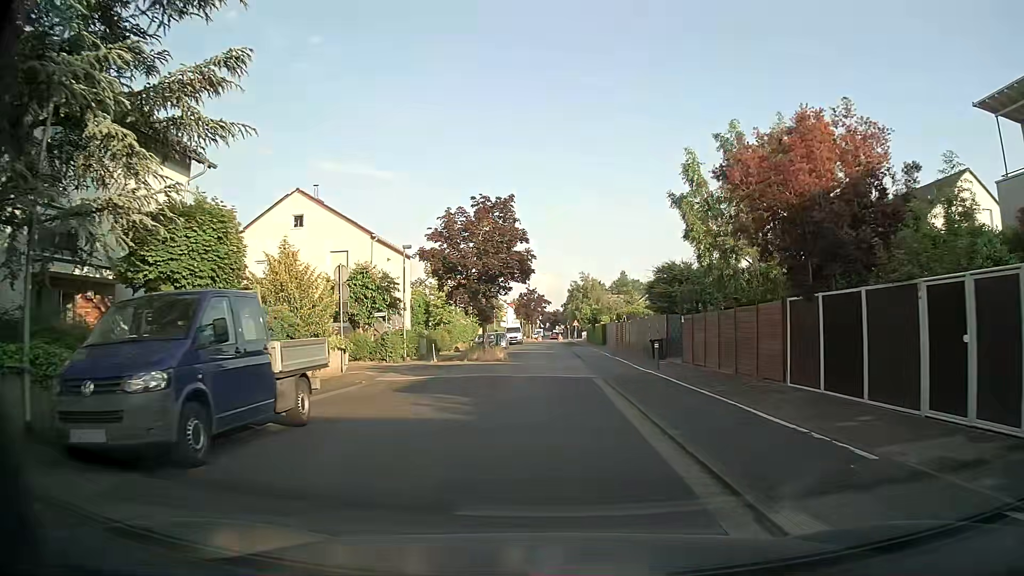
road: residential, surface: asphalt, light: Day
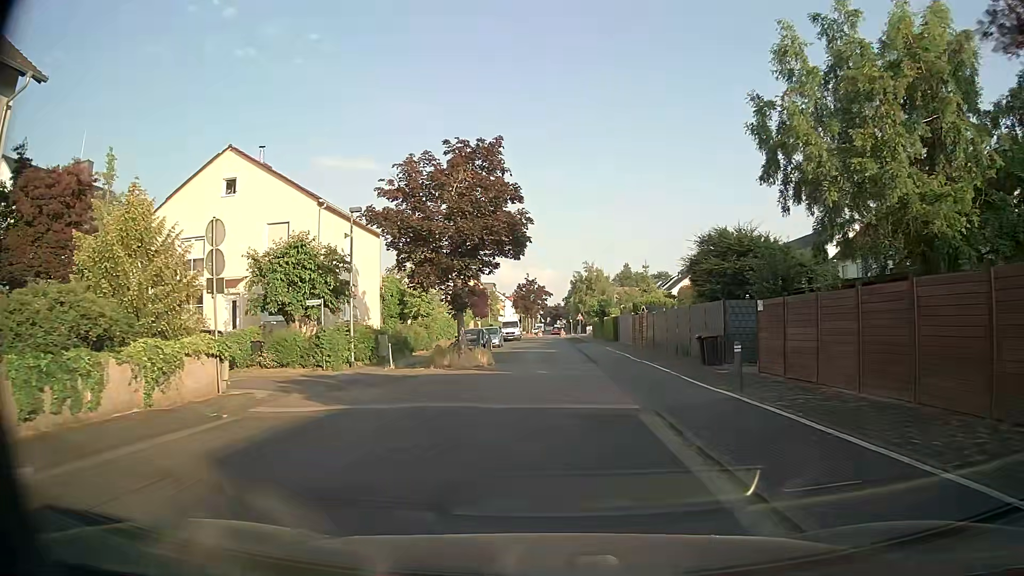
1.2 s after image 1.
(-0.1, +9.3) m; -1°
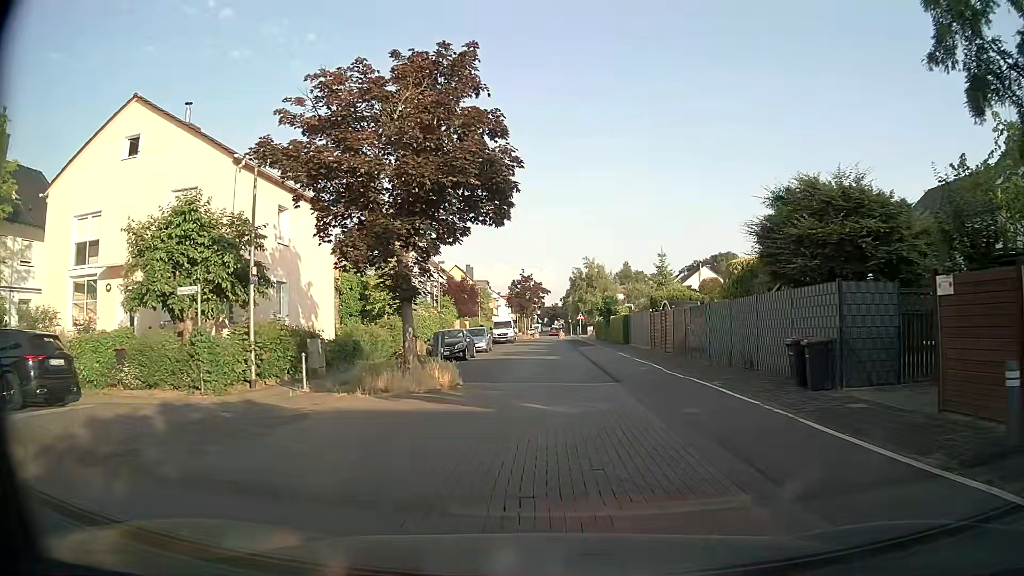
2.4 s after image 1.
(+0.1, +8.3) m; +1°
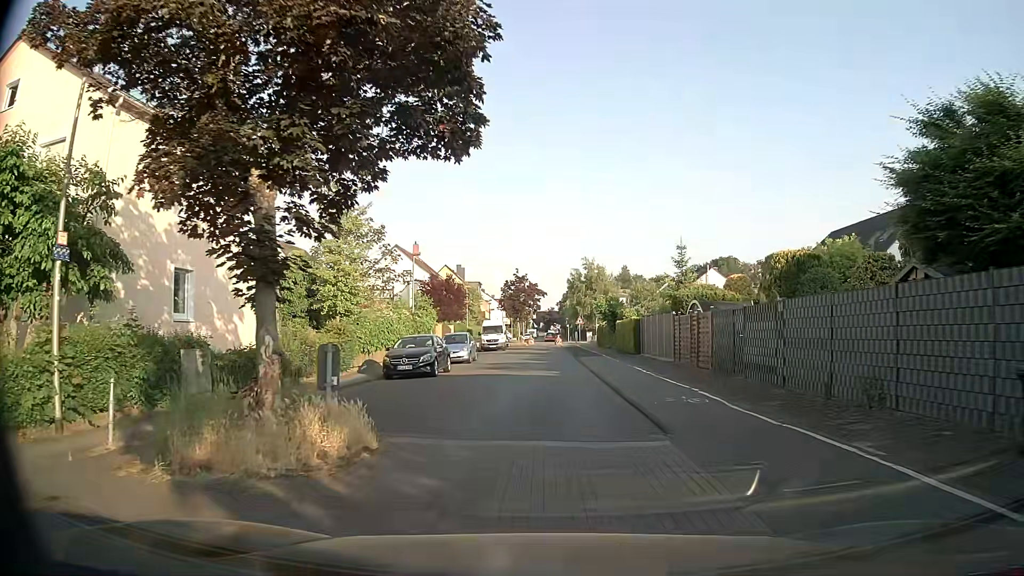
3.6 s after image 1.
(0.0, +7.2) m; 0°
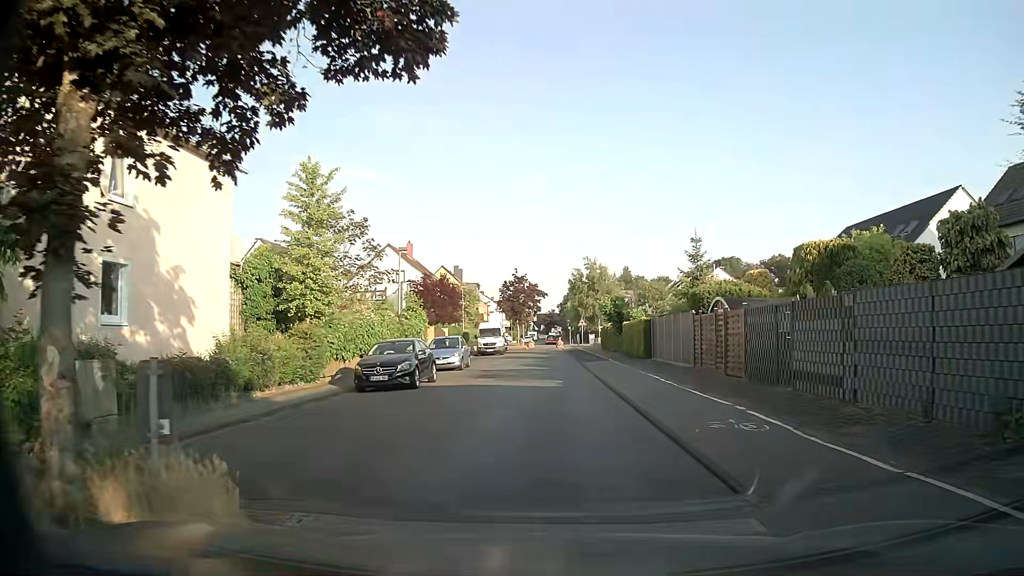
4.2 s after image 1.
(+0.1, +3.5) m; +2°
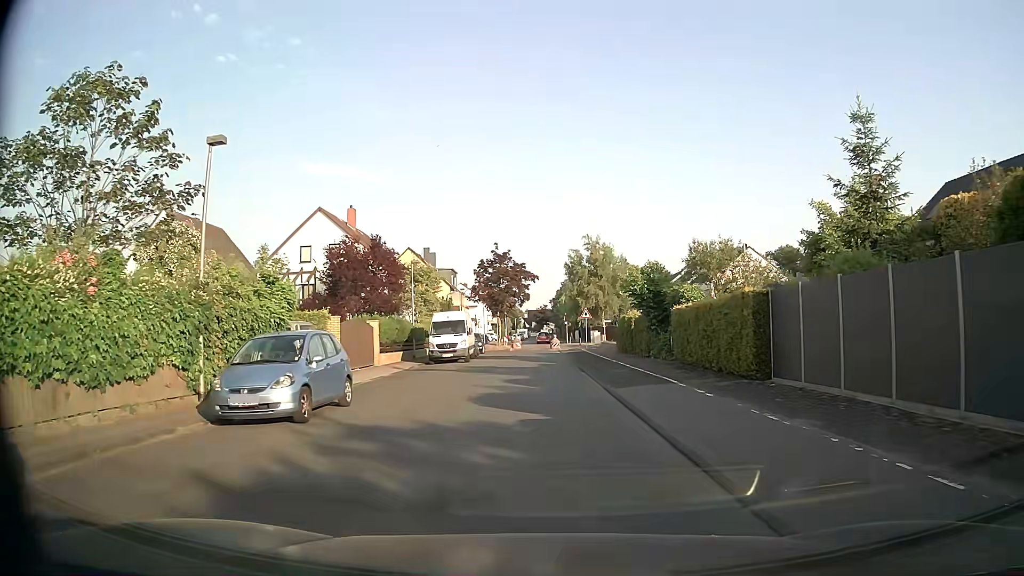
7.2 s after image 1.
(-0.1, +18.9) m; 0°
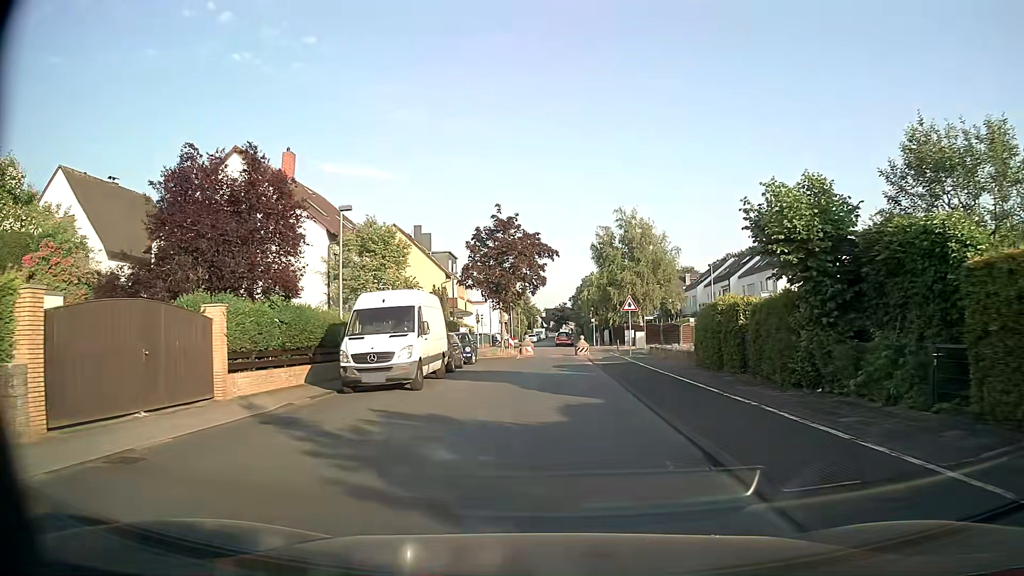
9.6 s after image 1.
(-0.2, +17.0) m; -2°
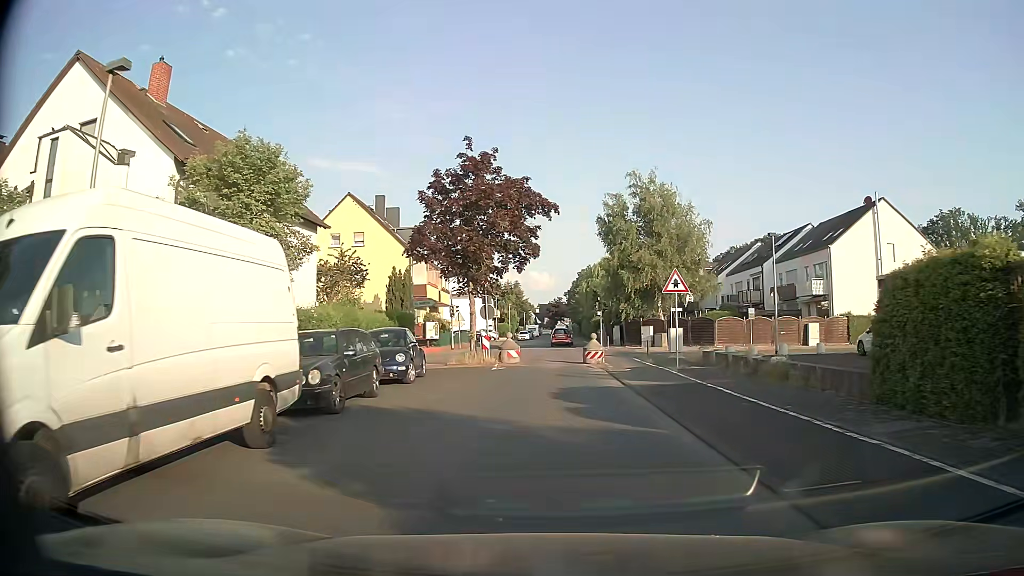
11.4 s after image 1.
(+0.2, +13.3) m; +1°
(0, +10) (0, +20) (0, +30) (0, +40) (-1, +50) (-1, +60) (-1, +70) (-1, +80) (-1, +90) (0, +100) m
